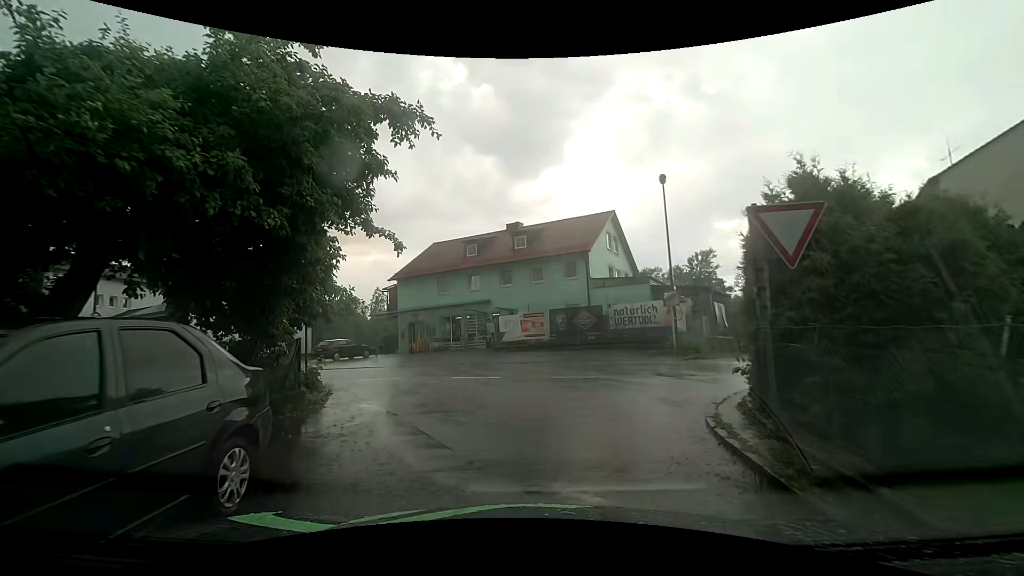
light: Day
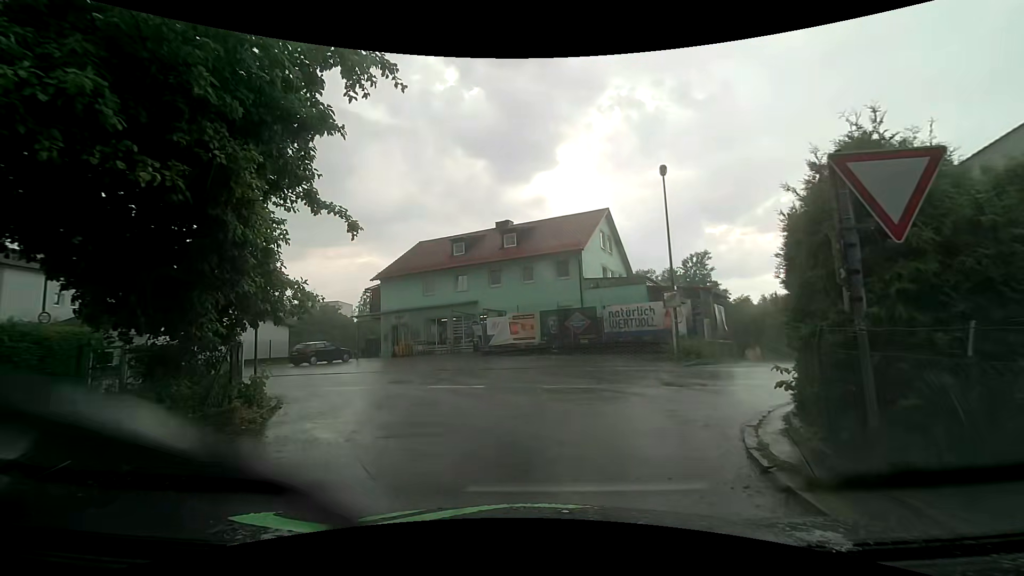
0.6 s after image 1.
(+0.1, +1.8) m; +3°
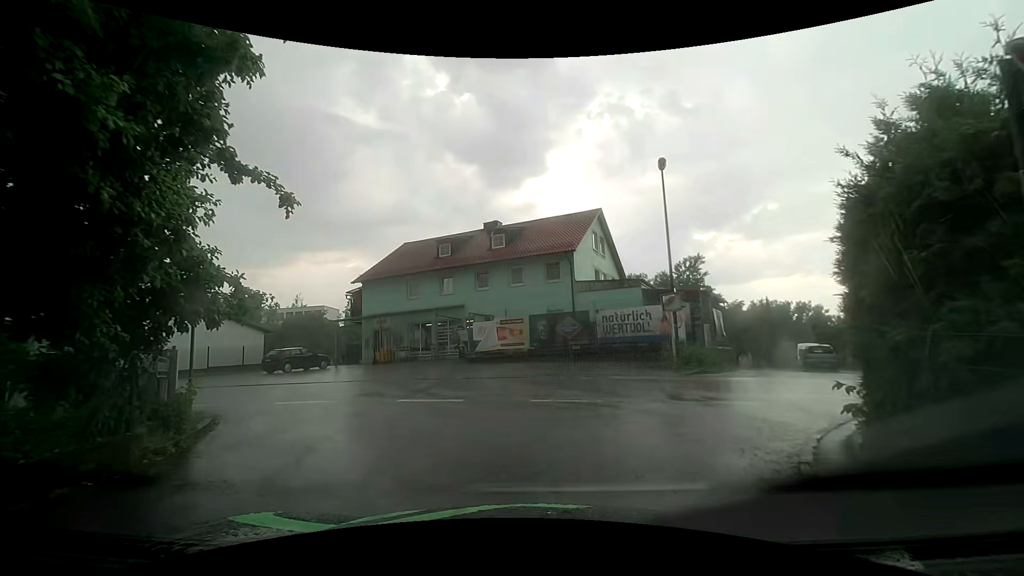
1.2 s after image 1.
(0.0, +1.6) m; +1°
